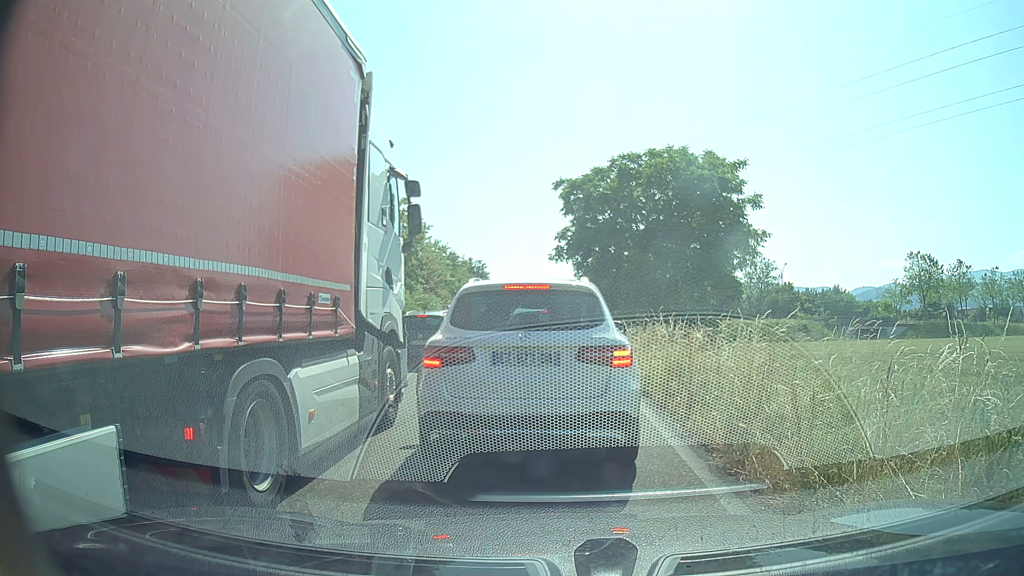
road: trunk_link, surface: asphalt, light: Day
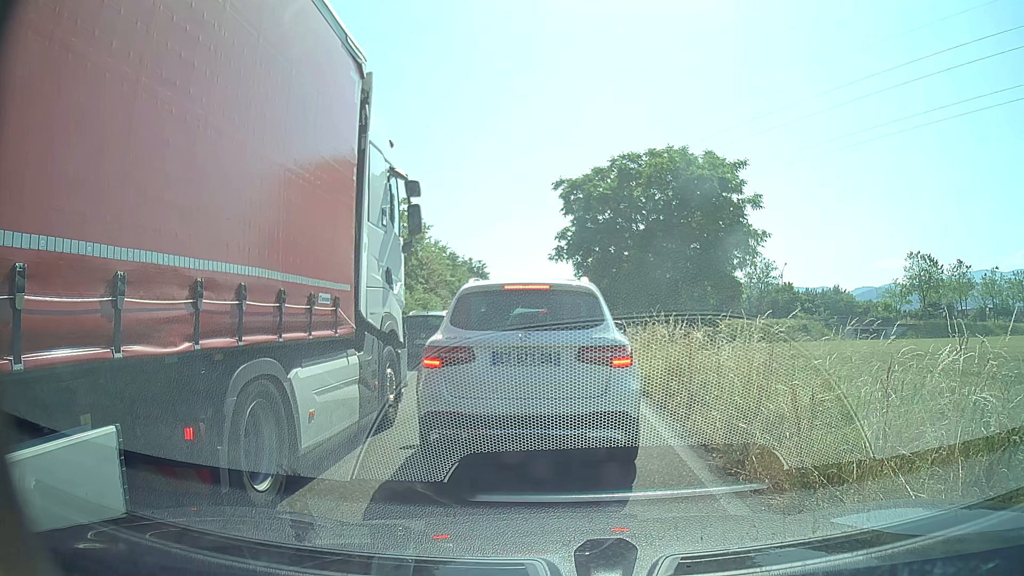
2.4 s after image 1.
(0.0, 0.0) m; 0°
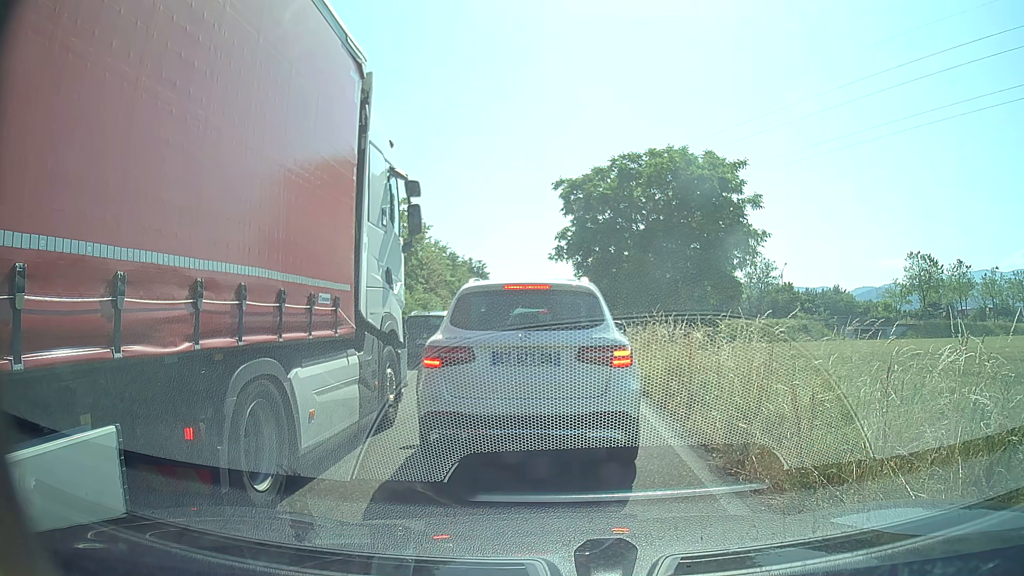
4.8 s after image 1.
(0.0, 0.0) m; 0°
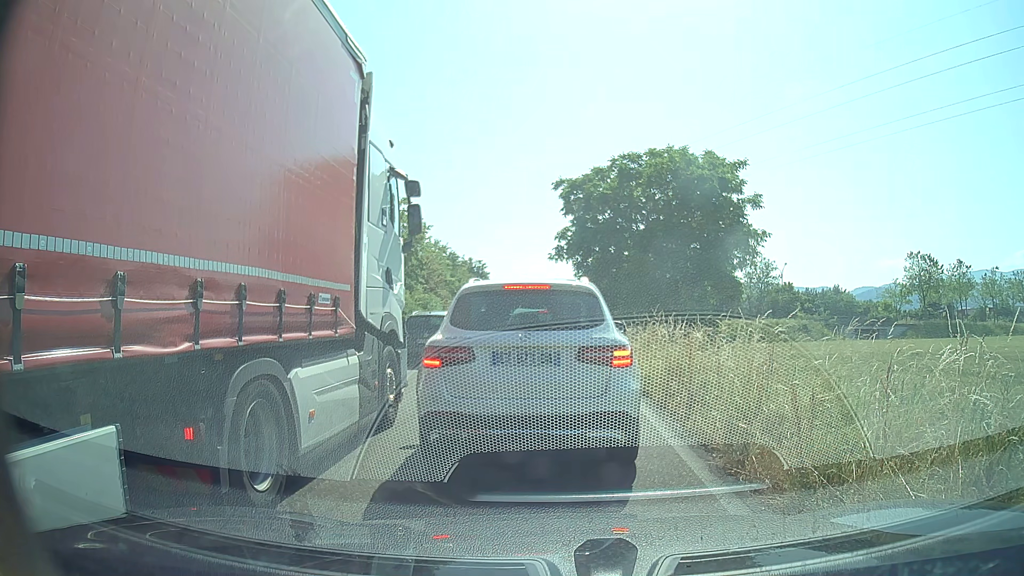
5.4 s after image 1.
(0.0, 0.0) m; 0°
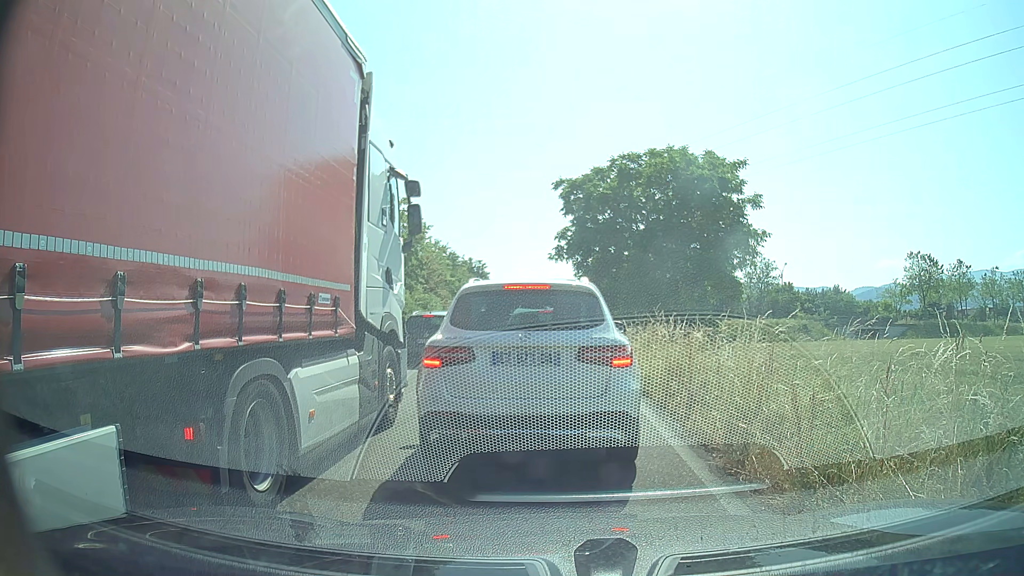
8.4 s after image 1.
(0.0, 0.0) m; 0°
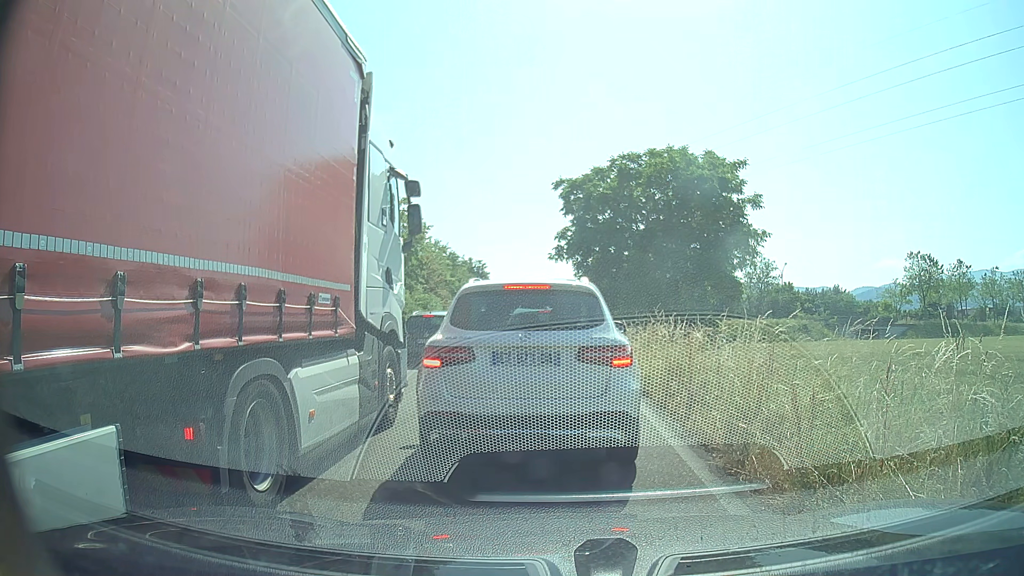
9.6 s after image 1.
(0.0, 0.0) m; 0°
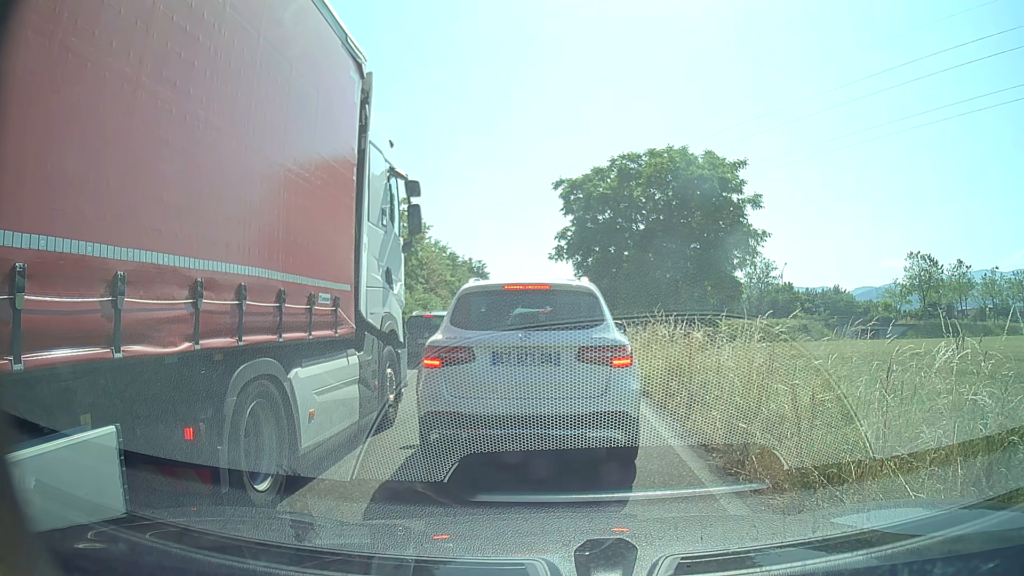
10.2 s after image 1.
(0.0, 0.0) m; 0°
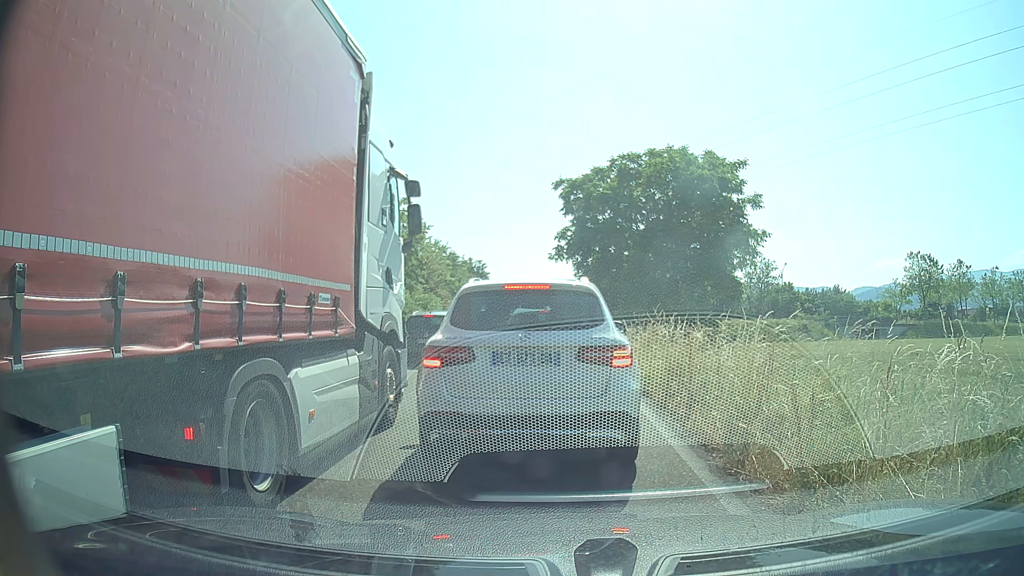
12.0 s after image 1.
(0.0, 0.0) m; 0°
